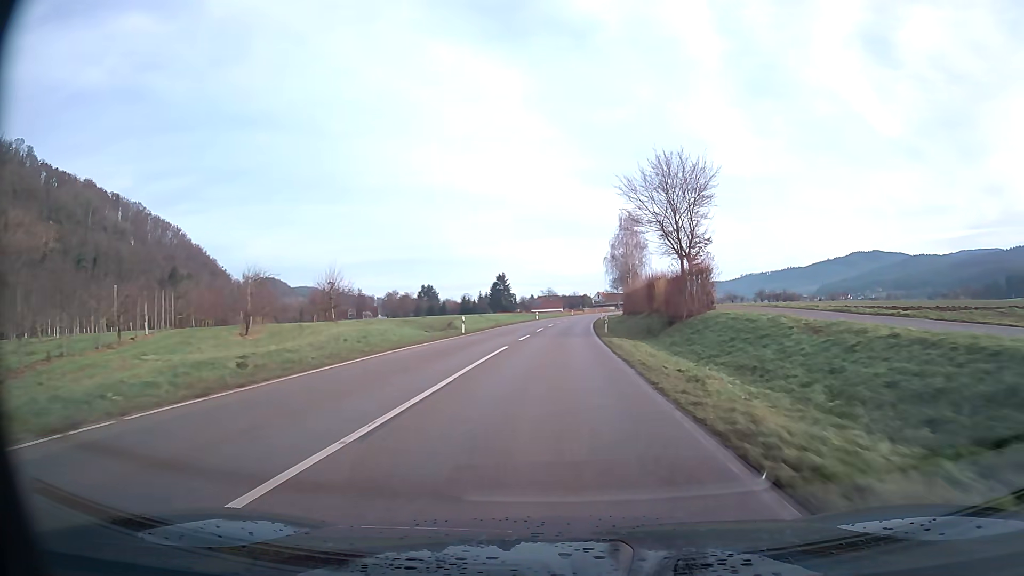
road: secondary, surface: asphalt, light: Day
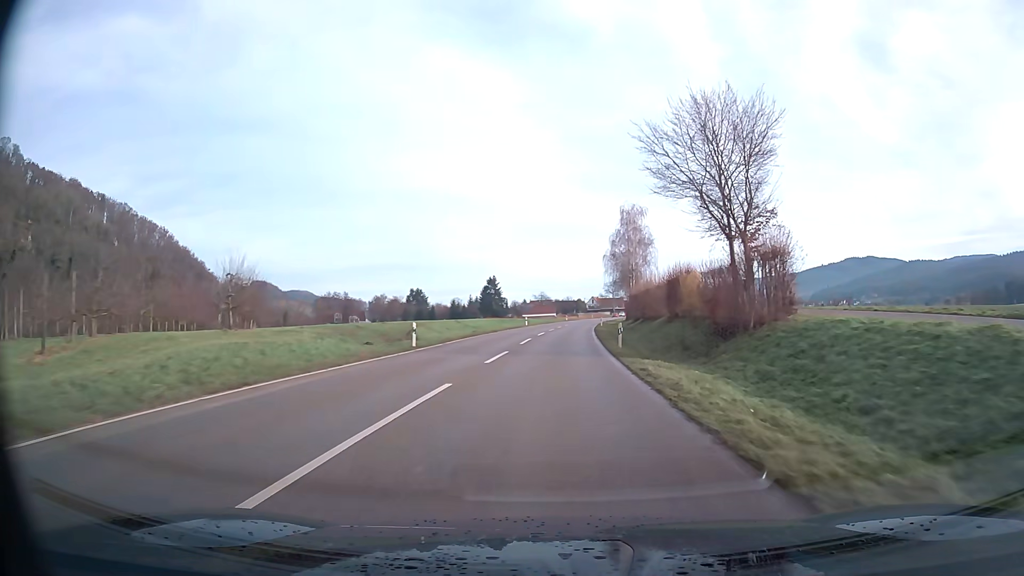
(+0.1, +12.6) m; +1°
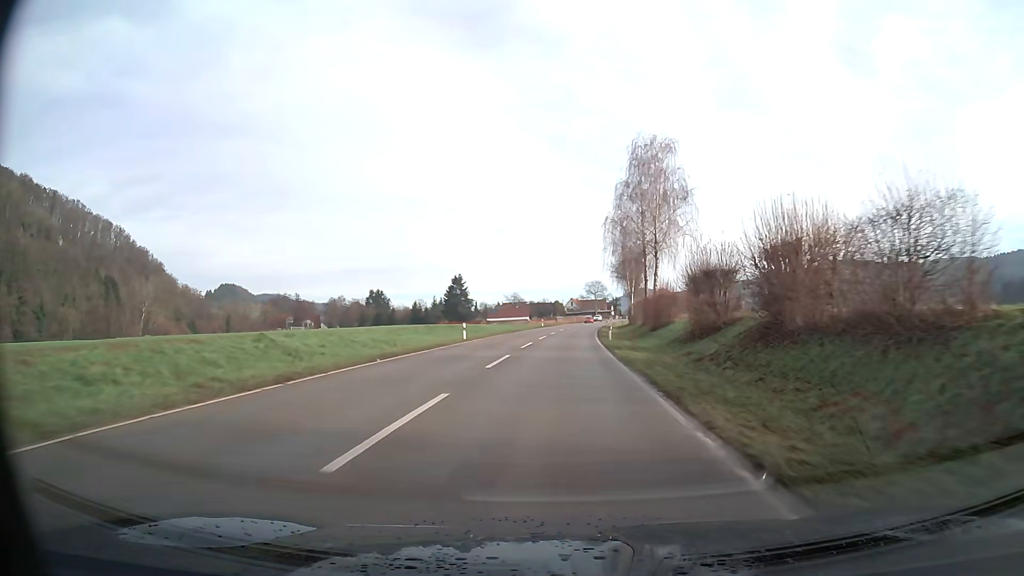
(+0.7, +37.6) m; +2°
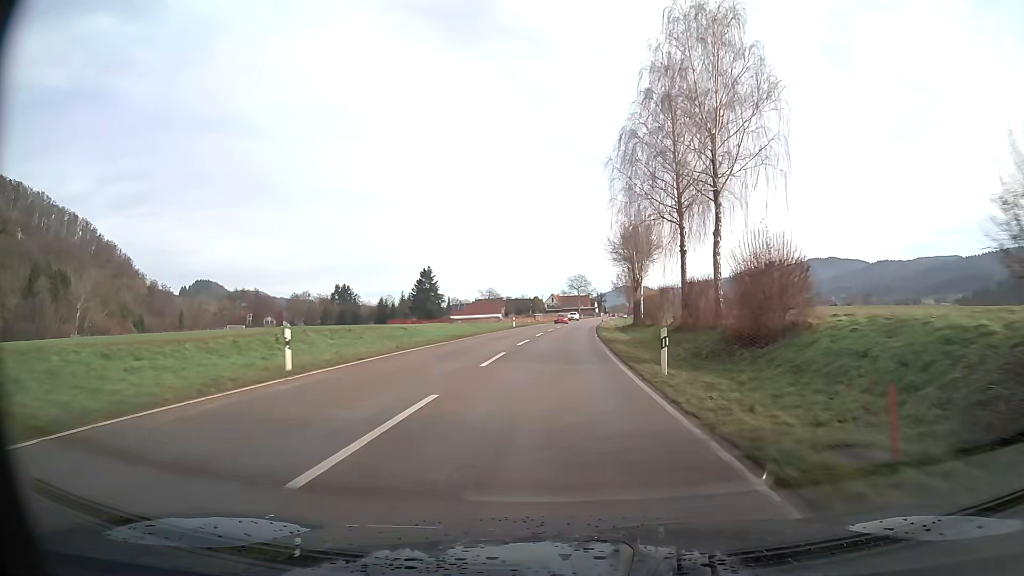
(+0.3, +25.0) m; +2°
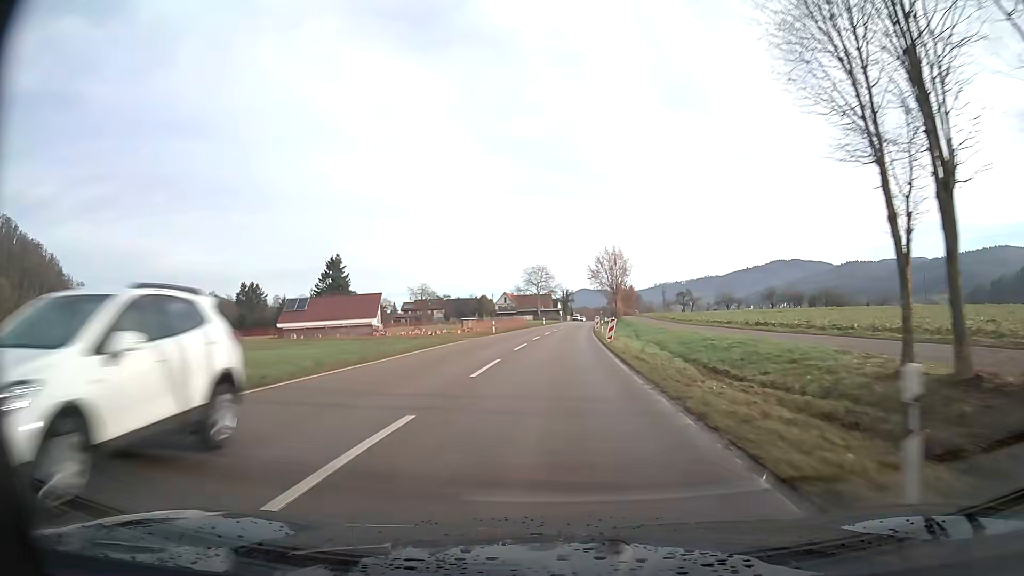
(+2.0, +62.2) m; +3°
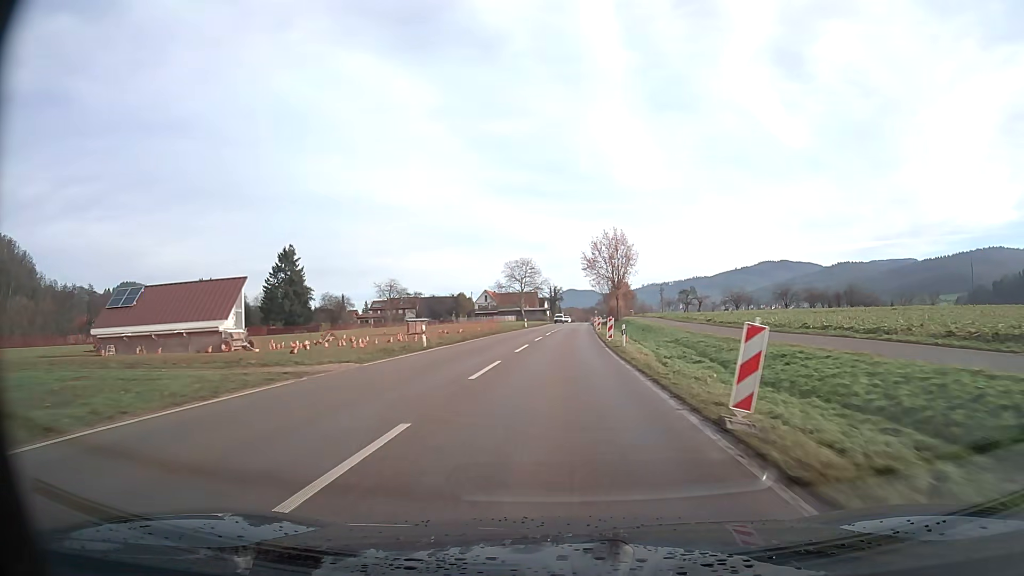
(+0.3, +24.8) m; +1°
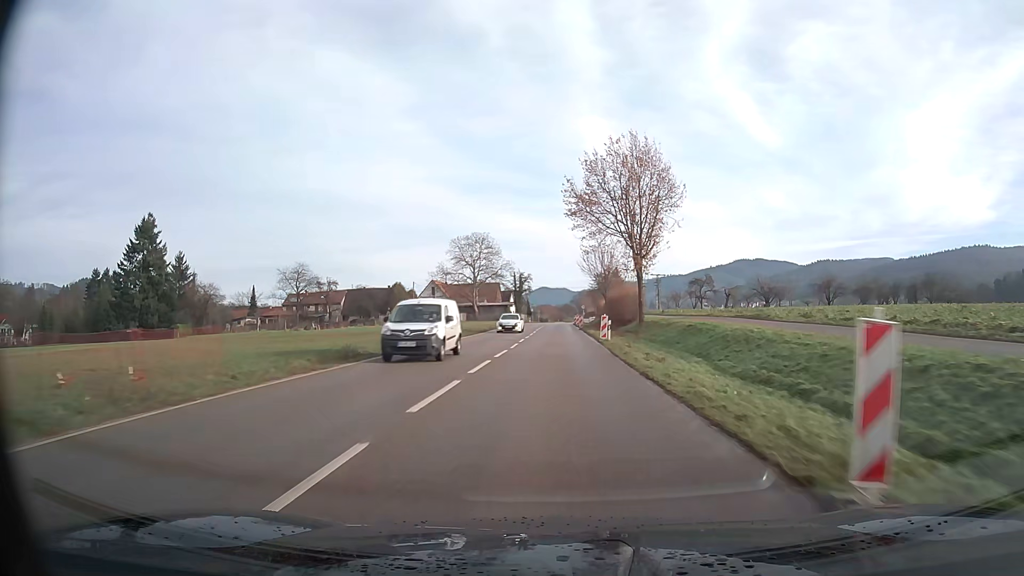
(+1.1, +49.5) m; +2°
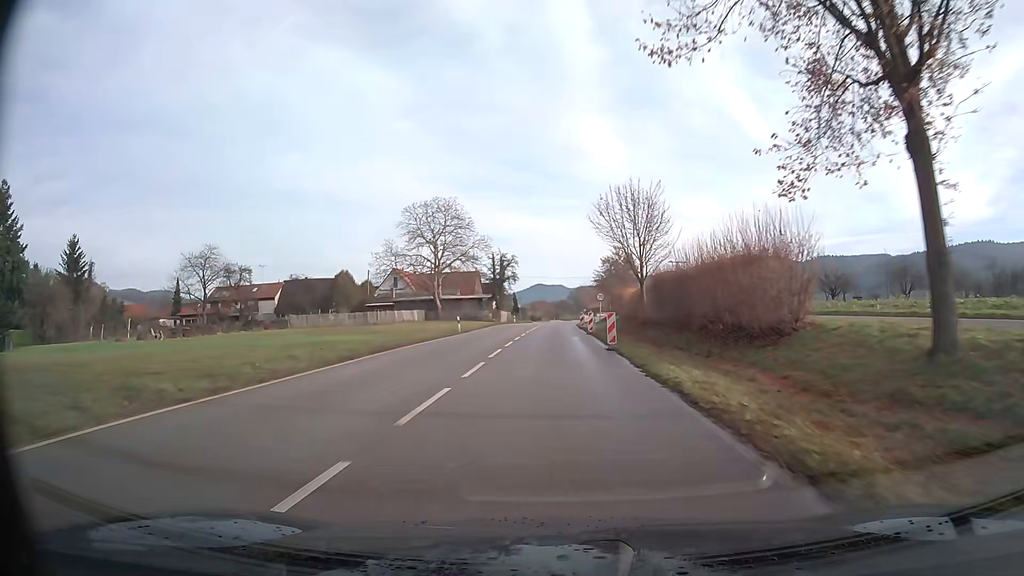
(+0.1, +36.2) m; 0°
(0, +10) (0, +20) (0, +30) (0, +40) (0, +50) (0, +60) (+1, +70) (+1, +80) (+2, +90) (+3, +100) m
